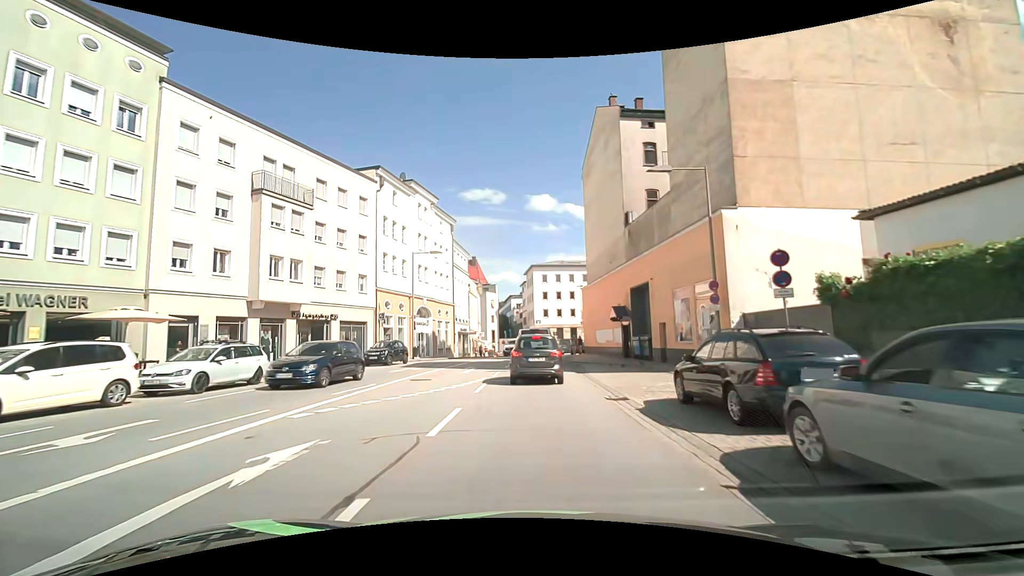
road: primary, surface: asphalt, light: Day
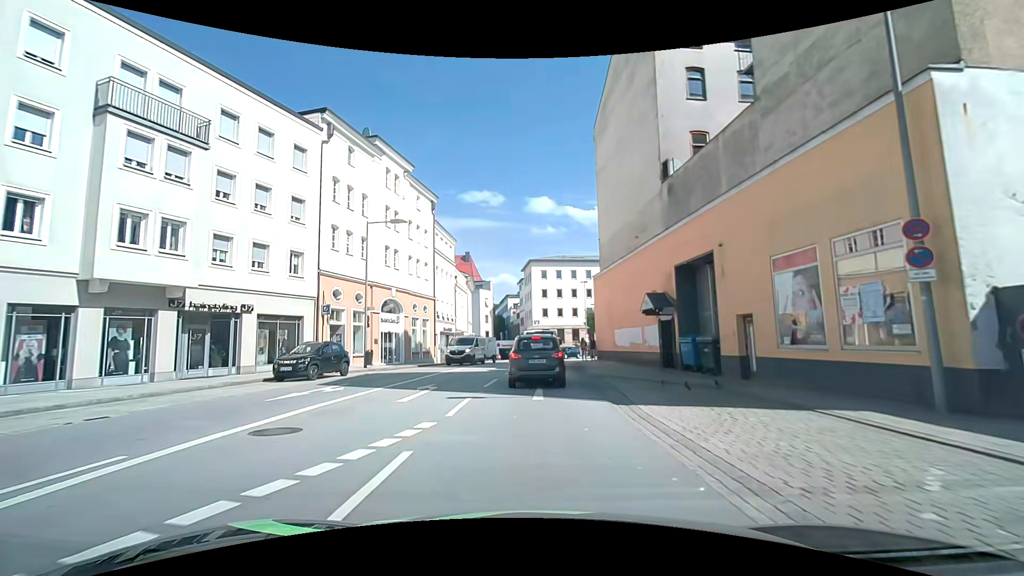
(0.0, +10.0) m; 0°
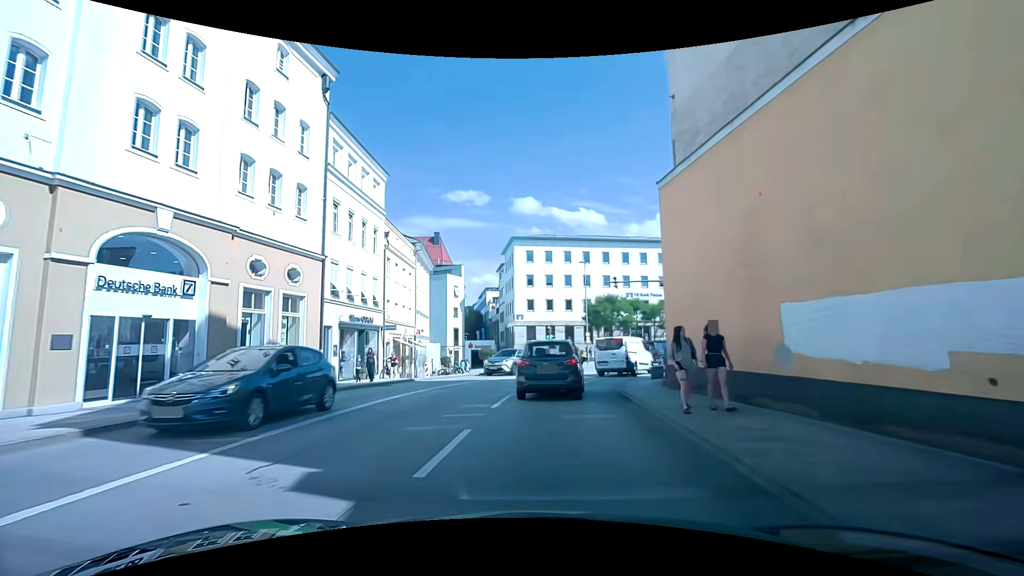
(-0.3, +21.8) m; 0°
